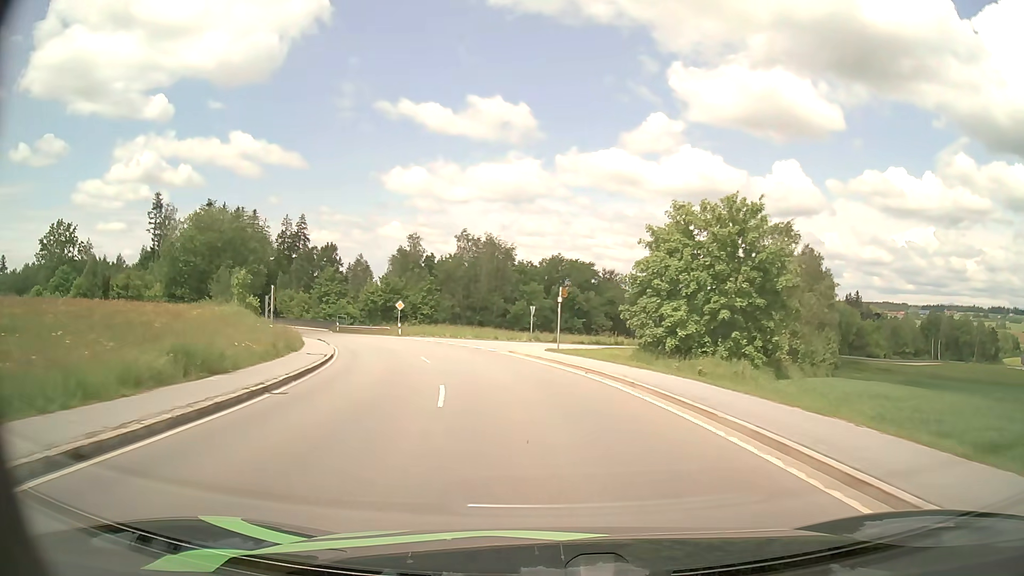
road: tertiary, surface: asphalt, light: Day
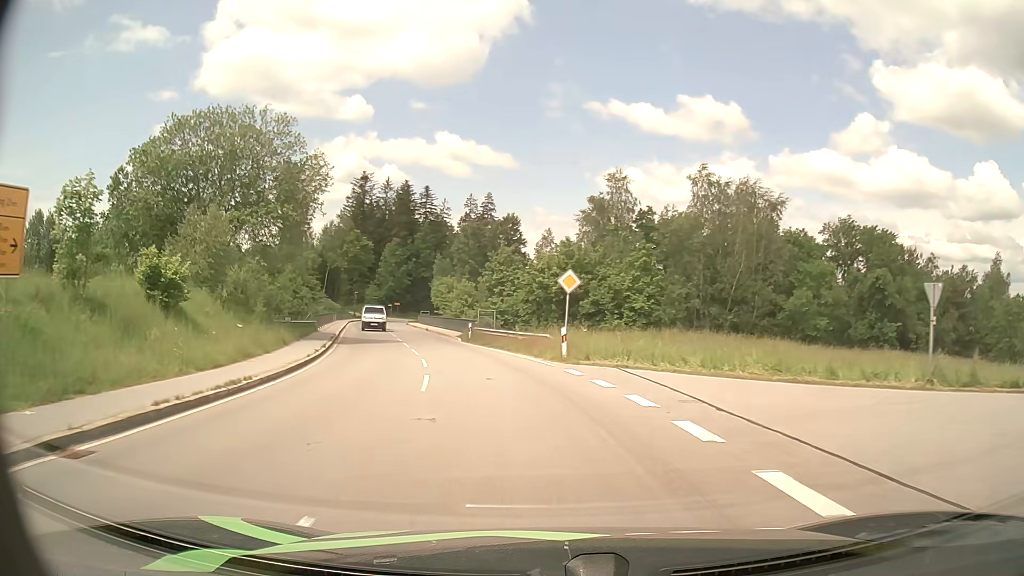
(-5.3, +34.1) m; -18°
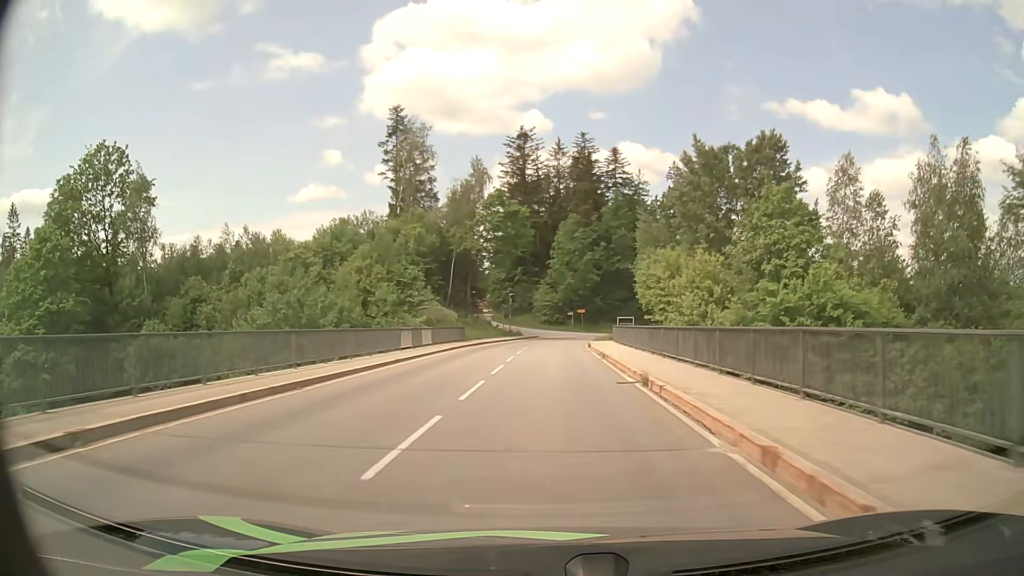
(-7.8, +42.9) m; -17°
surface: paved
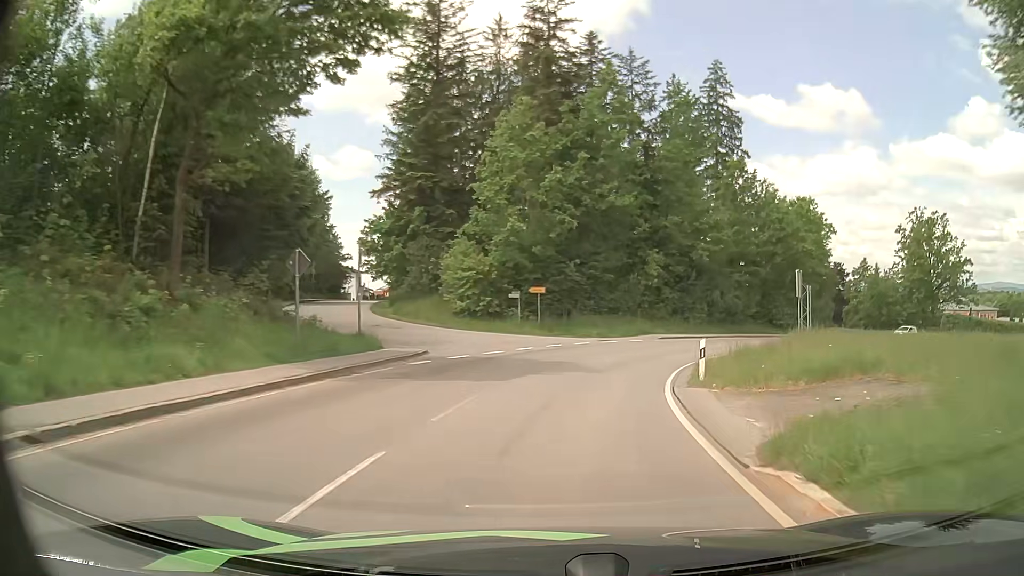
(+0.8, +44.5) m; +5°
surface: asphalt
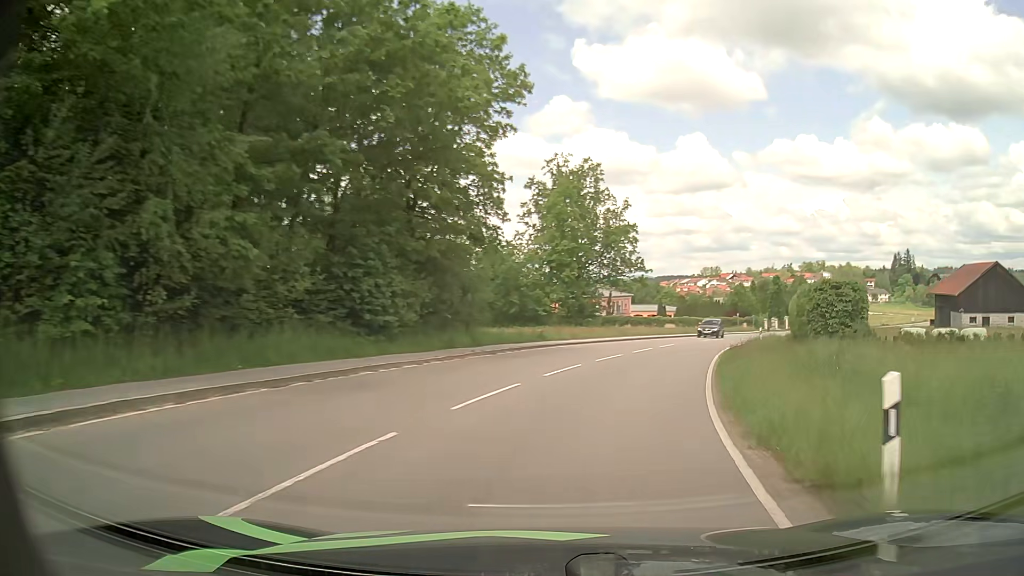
(+10.6, +36.8) m; +37°
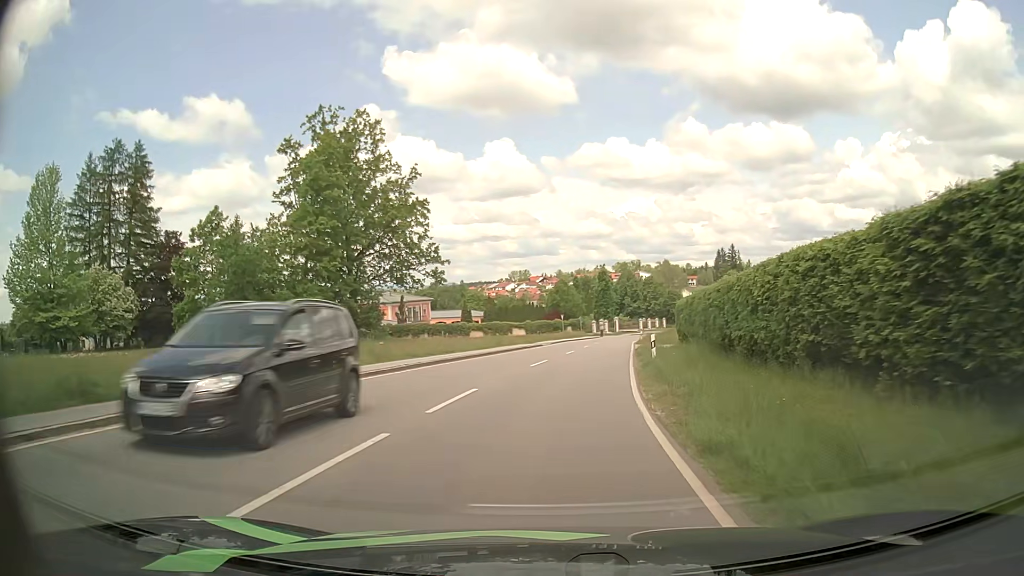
(+4.2, +22.4) m; +17°
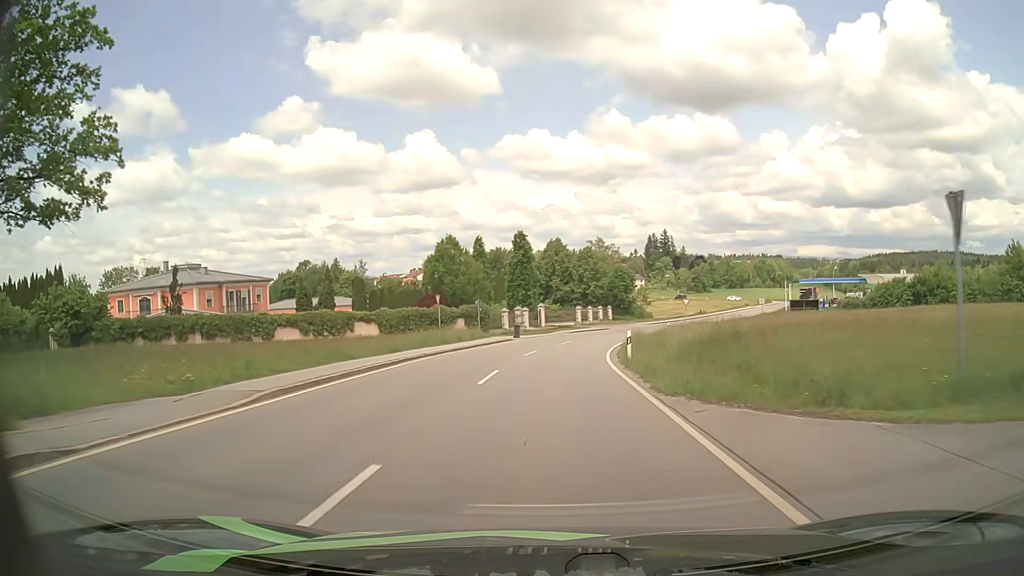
(+3.7, +44.1) m; +7°
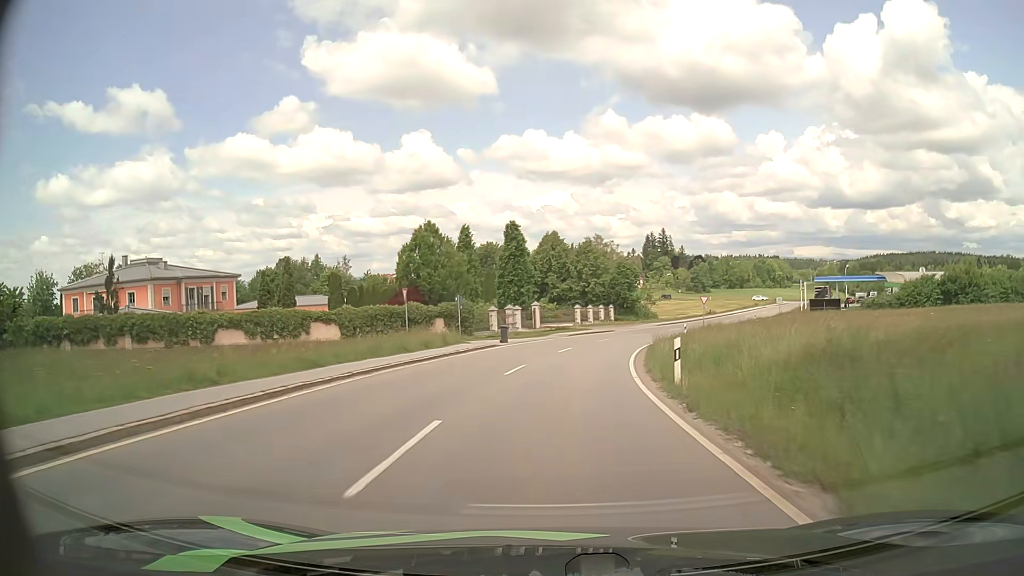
(0.0, +9.1) m; 0°
(0, +10) (+1, +20) (+2, +30) (+4, +40) (+7, +49) (+10, +59) (+14, +68) (+19, +77) (+24, +85) (+29, +94) m
